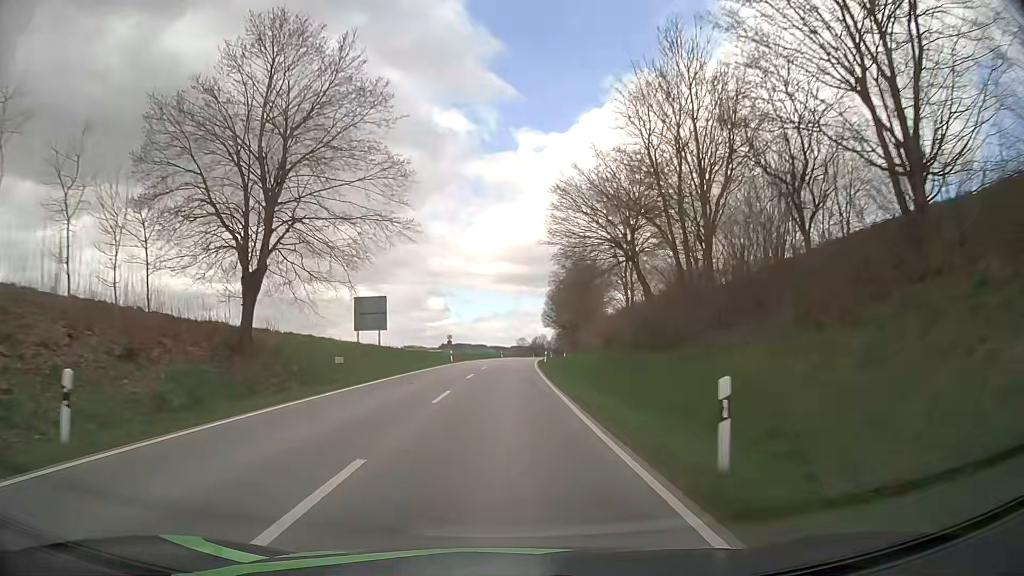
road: secondary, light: Day
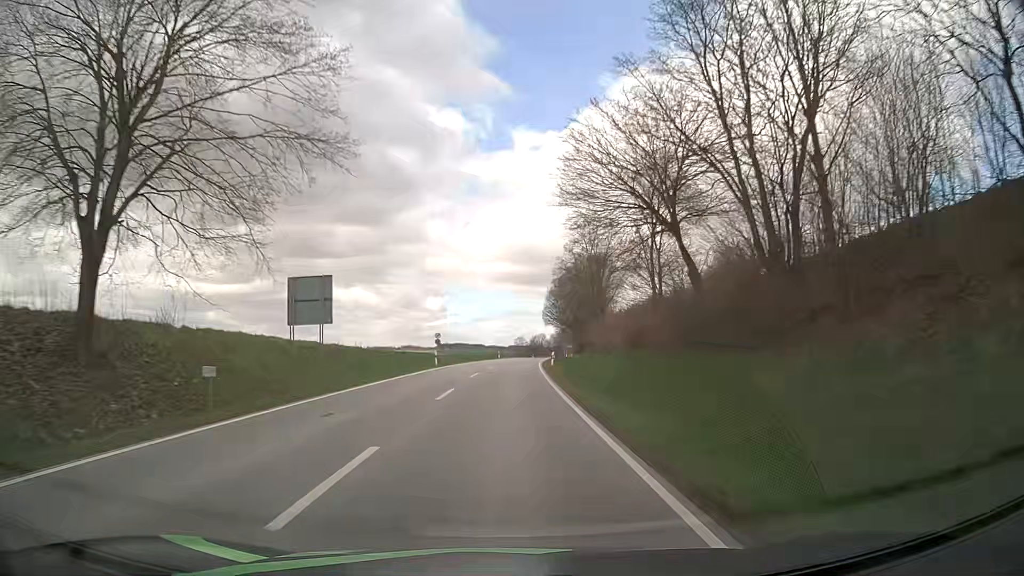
(0.0, +11.0) m; 0°
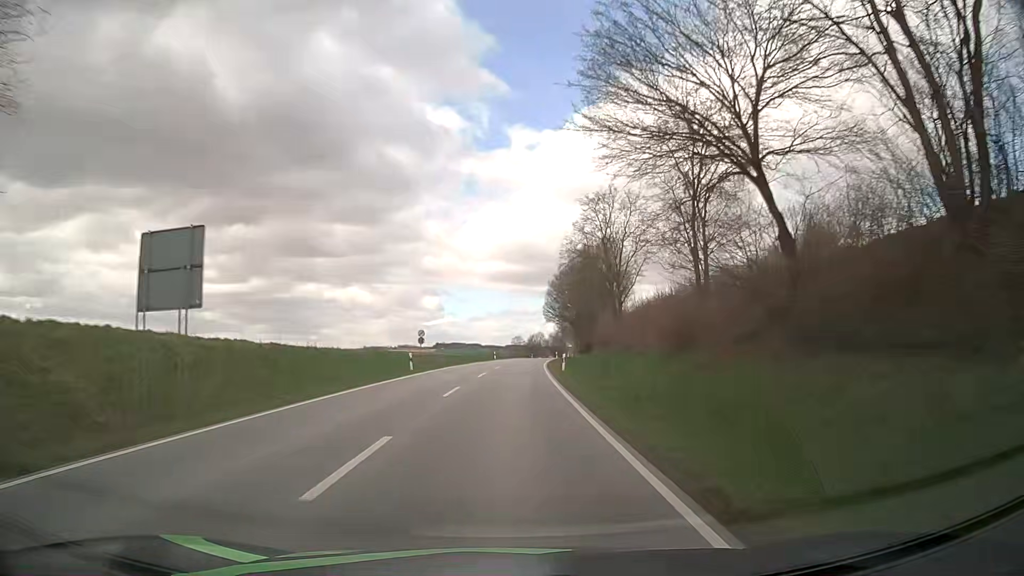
(0.0, +11.1) m; 0°
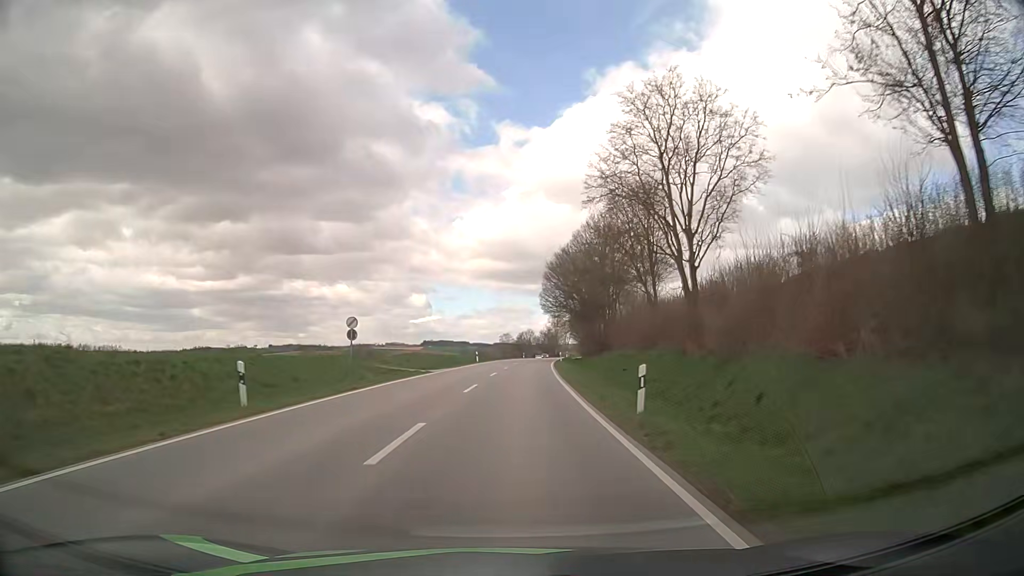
(+0.1, +22.3) m; +1°
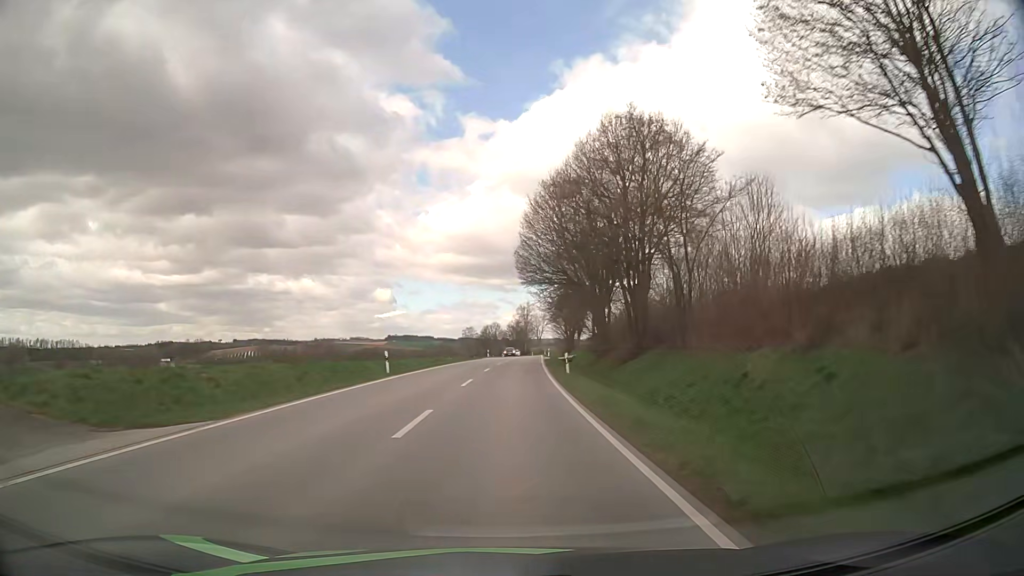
(+1.1, +34.0) m; +3°
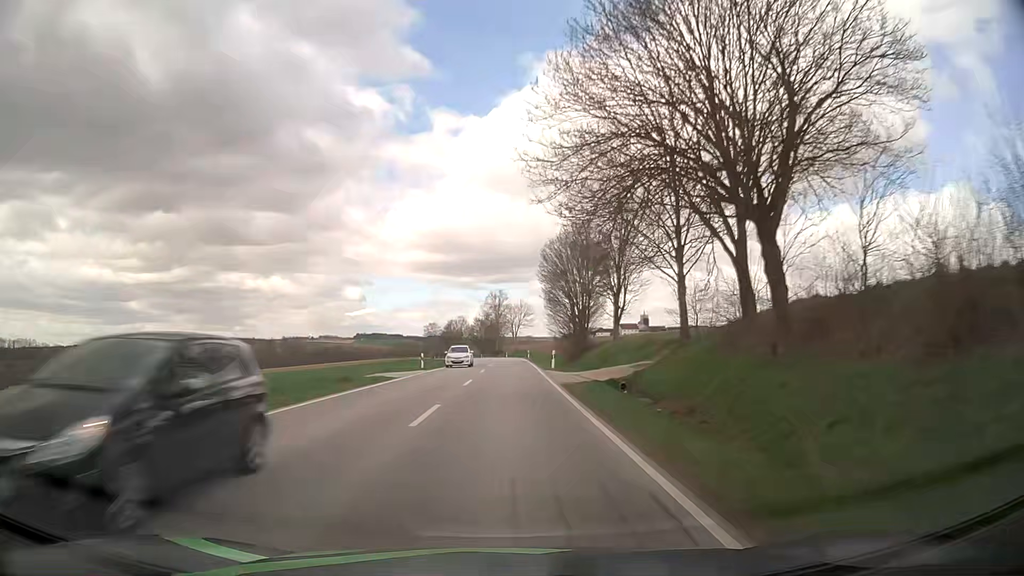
(+0.9, +46.7) m; +2°
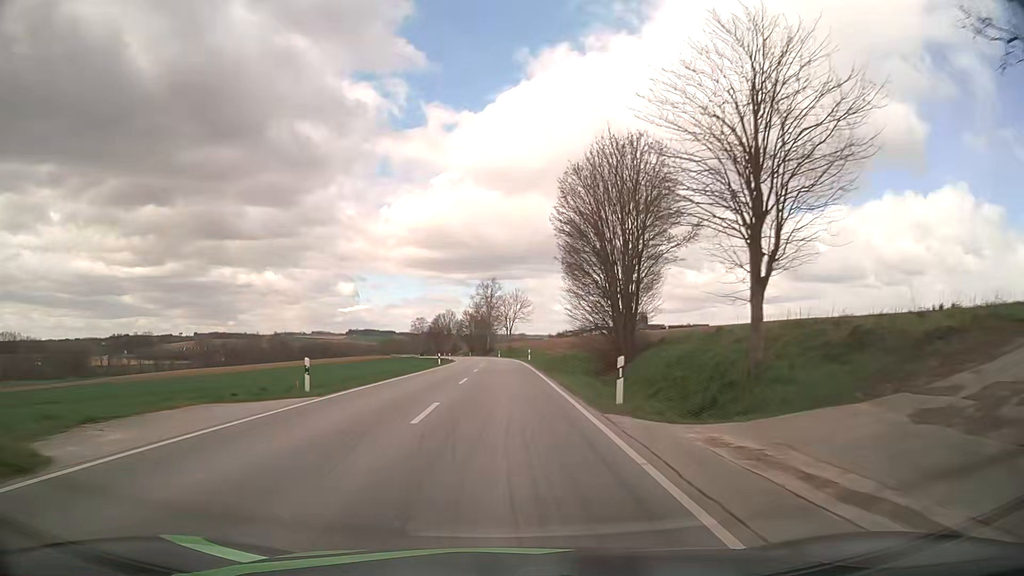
(+0.1, +23.9) m; +1°
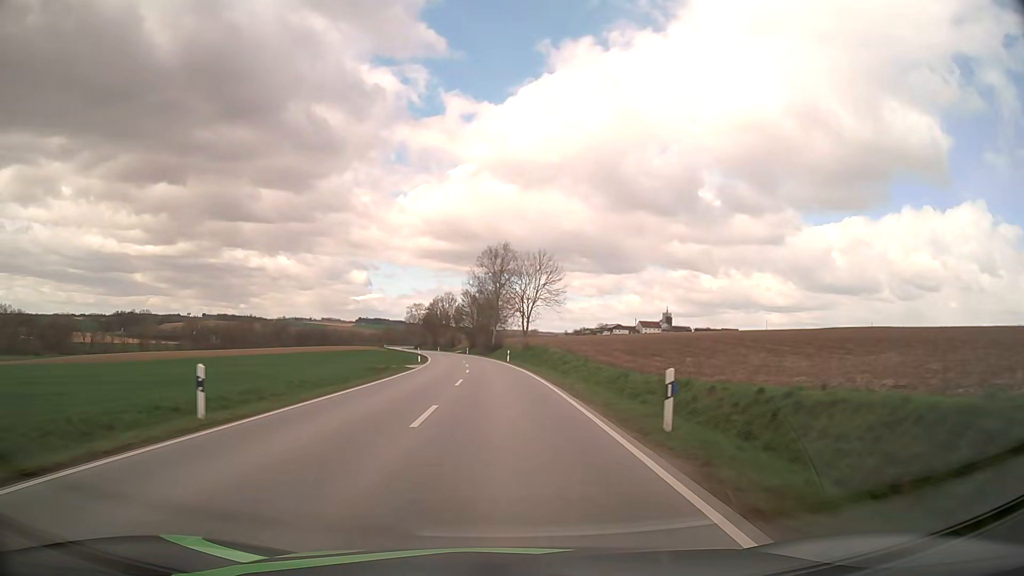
(-0.4, +48.6) m; -1°
(0, +10) (0, +20) (0, +30) (-1, +40) (-1, +50) (-2, +60) (-3, +70) (-4, +80) (-5, +90) (-7, +100) m
